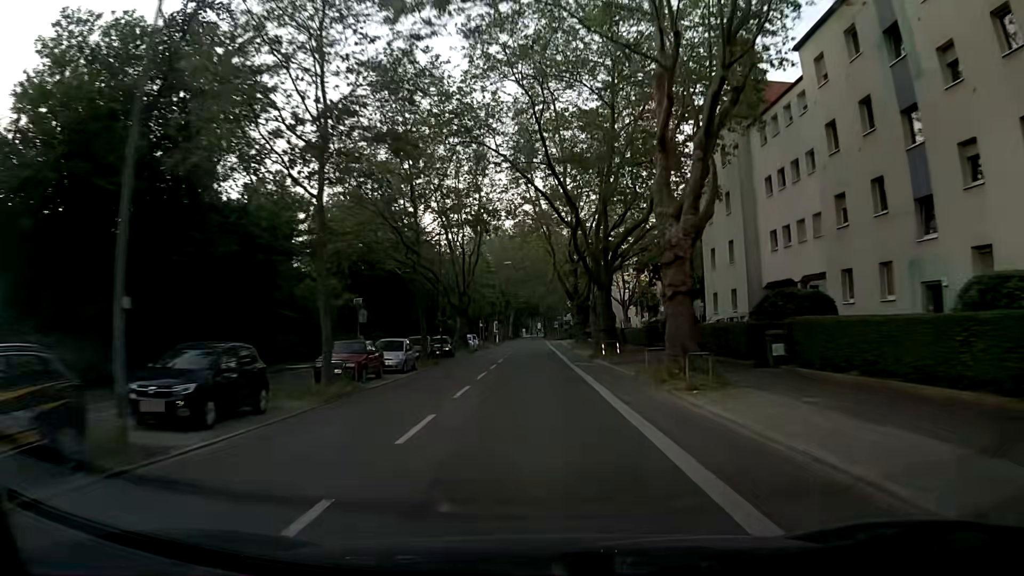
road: secondary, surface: asphalt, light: Day
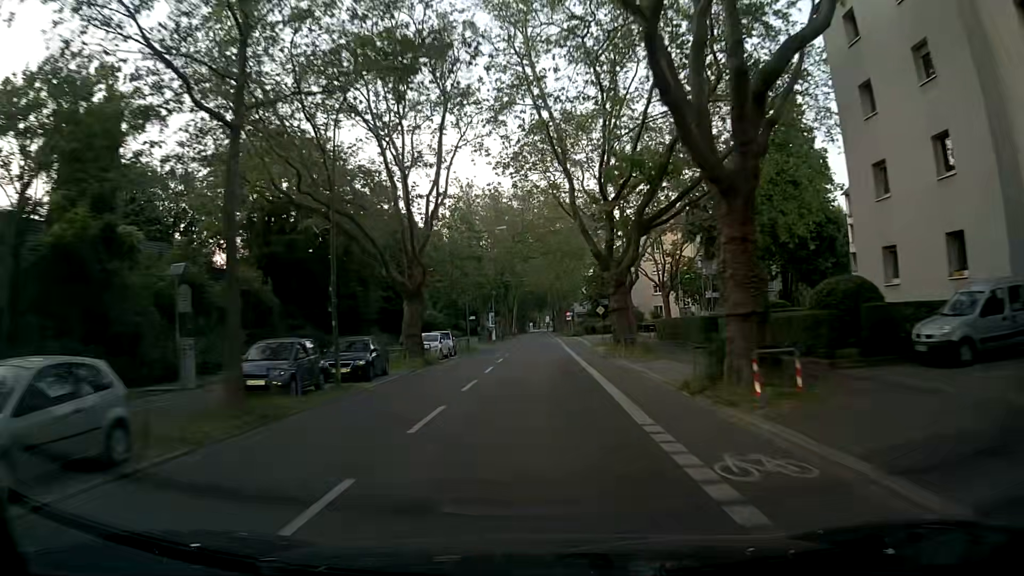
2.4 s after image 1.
(+0.1, +23.4) m; -1°
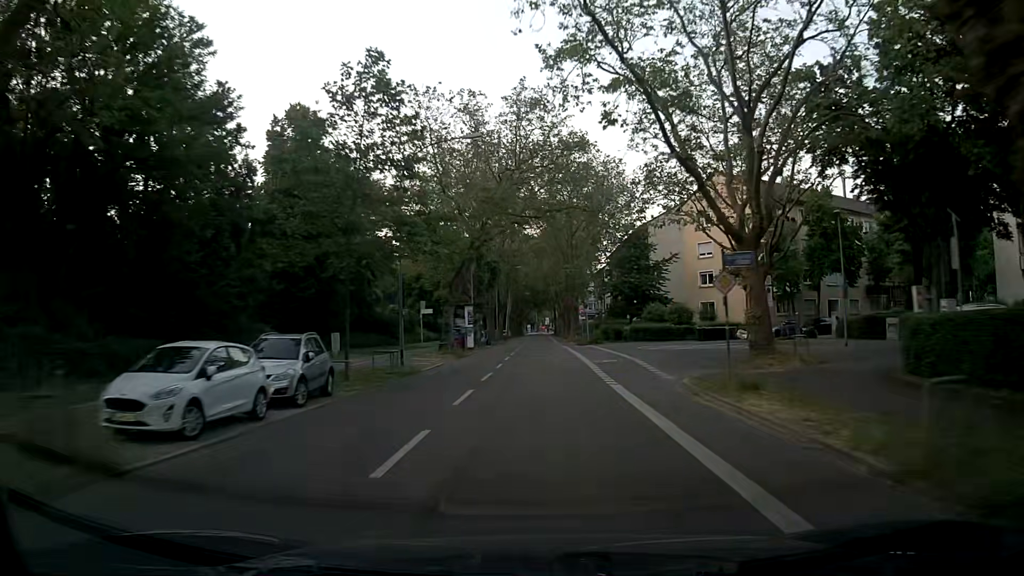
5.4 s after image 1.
(+0.2, +26.6) m; +1°
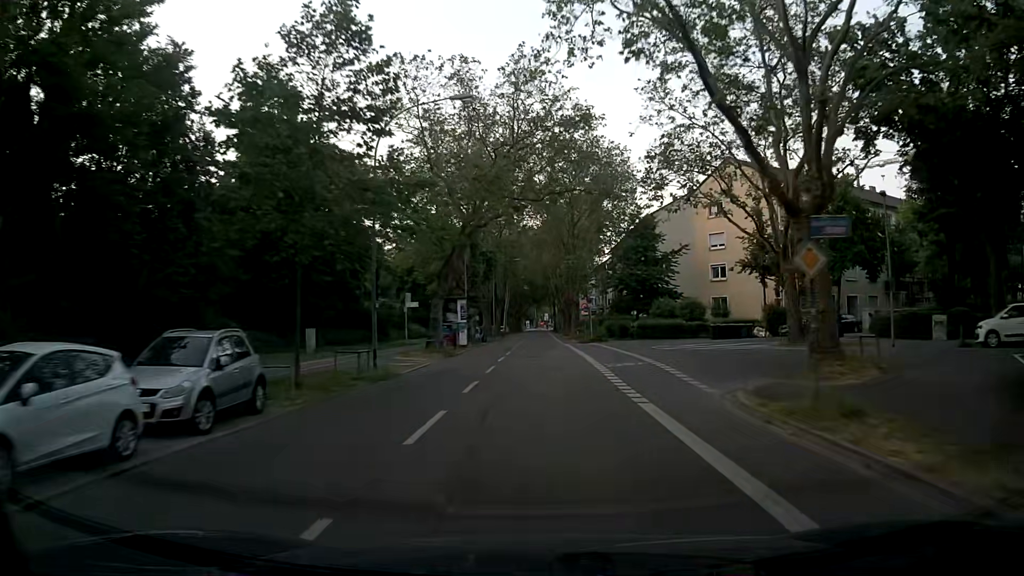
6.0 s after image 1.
(-0.1, +4.4) m; -2°
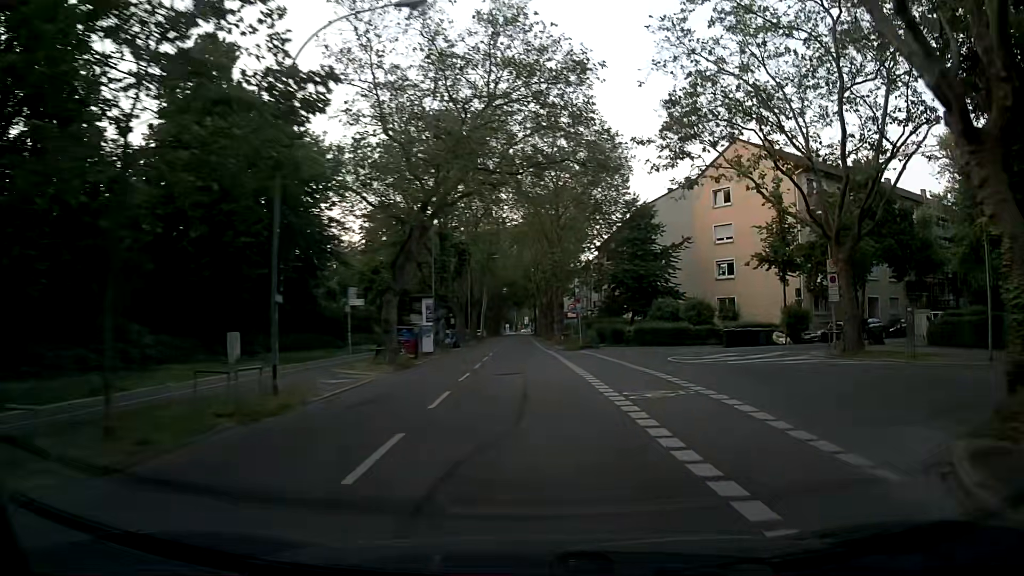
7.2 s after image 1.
(+0.2, +7.6) m; +3°
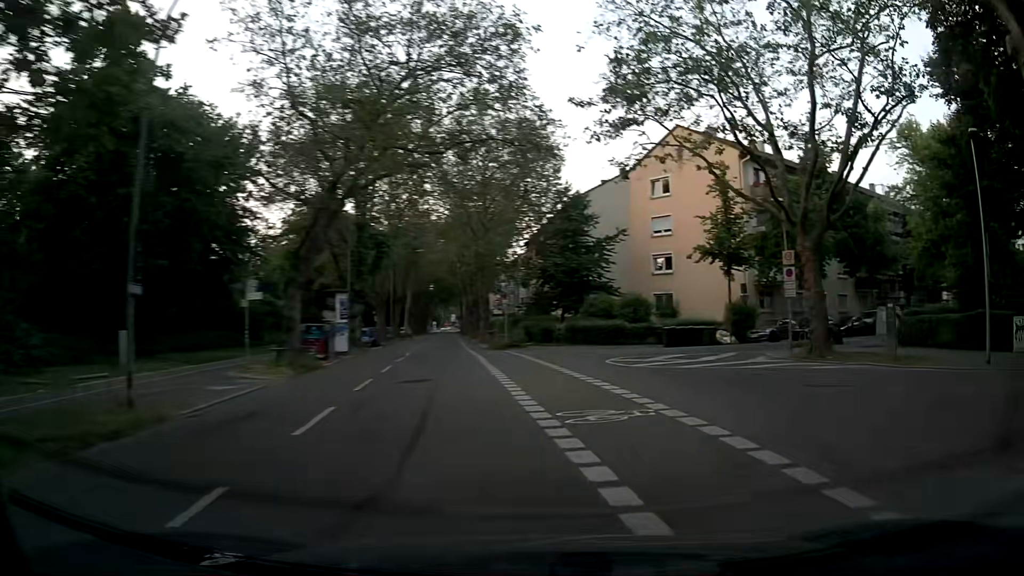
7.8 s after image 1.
(+0.2, +3.2) m; +5°
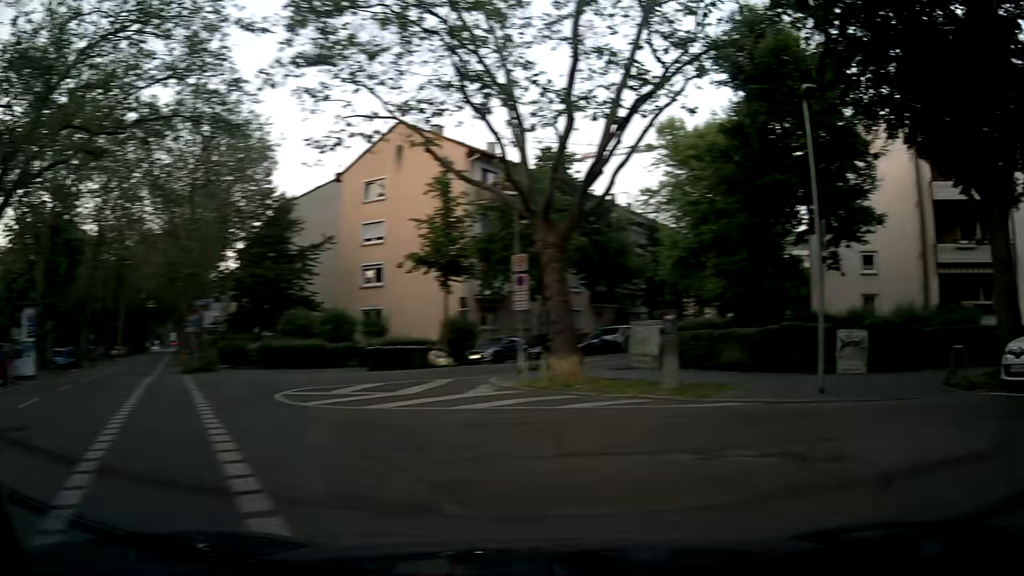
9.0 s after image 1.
(+1.1, +5.0) m; +25°
